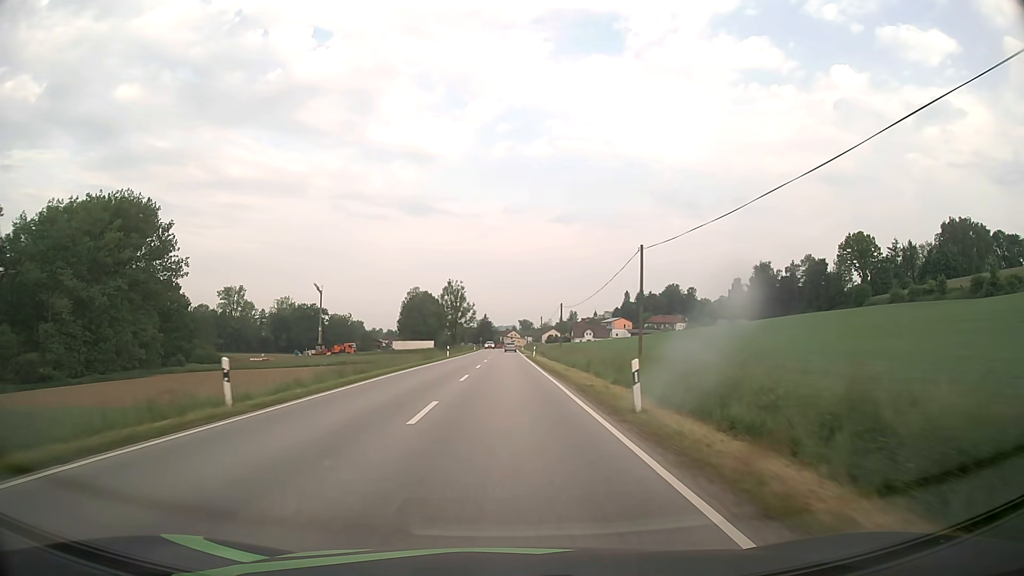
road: secondary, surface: asphalt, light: Day
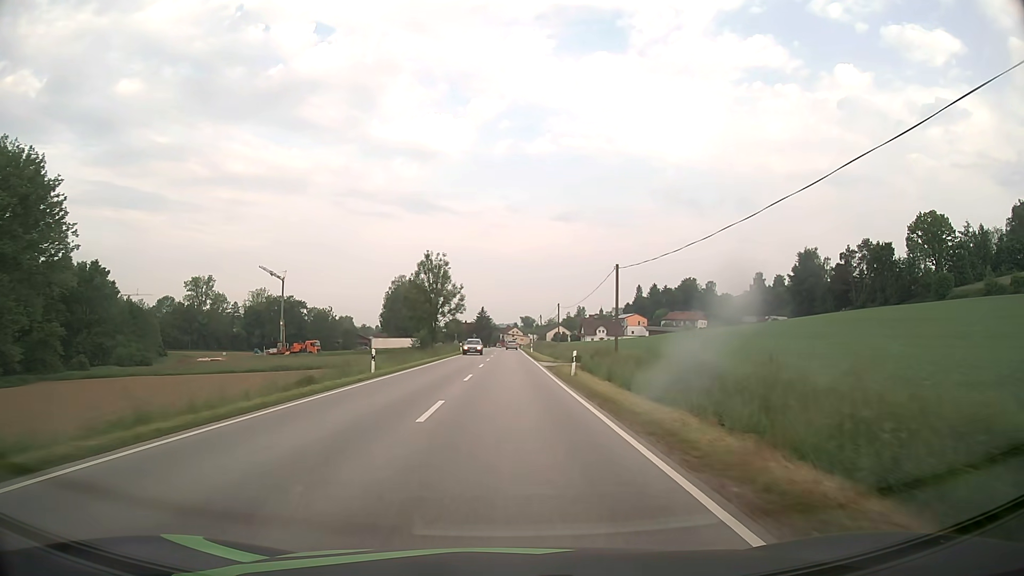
(0.0, +35.5) m; 0°
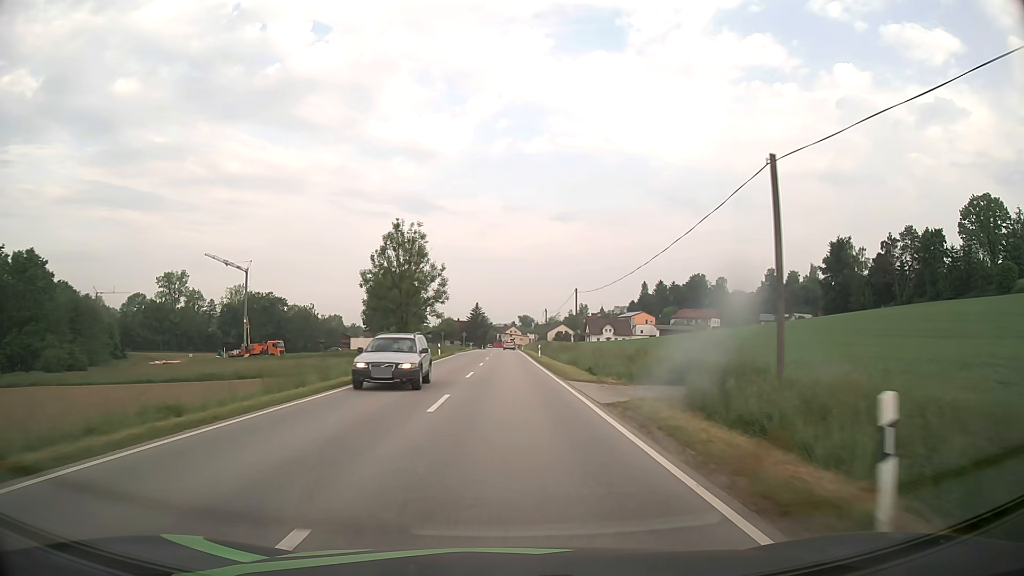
(0.0, +22.4) m; 0°
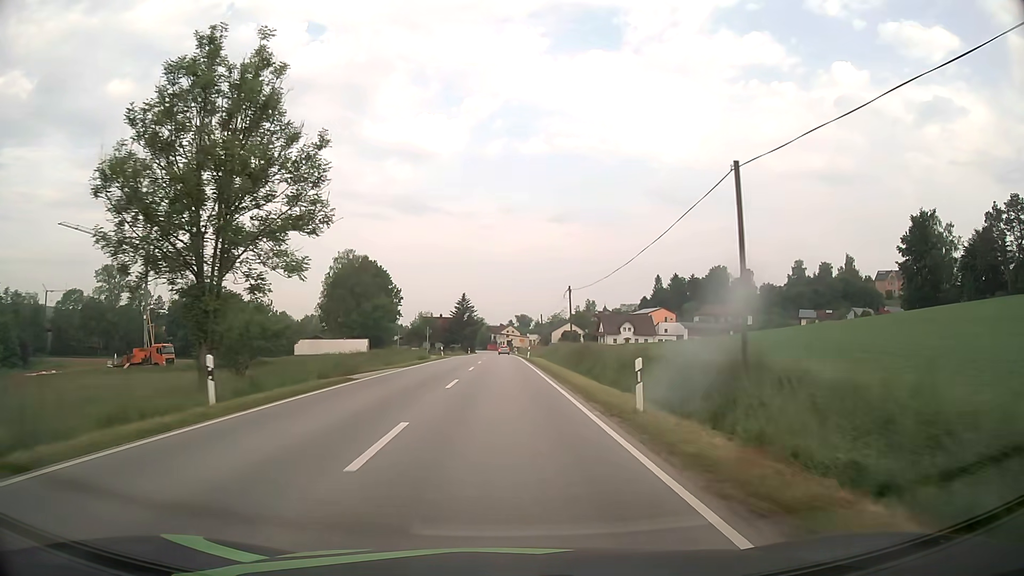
(+0.2, +41.5) m; 0°
(0, +10) (0, +20) (0, +30) (0, +40) (0, +50) (0, +60) (-1, +70) (-1, +80) (-1, +90) (-1, +100) m
